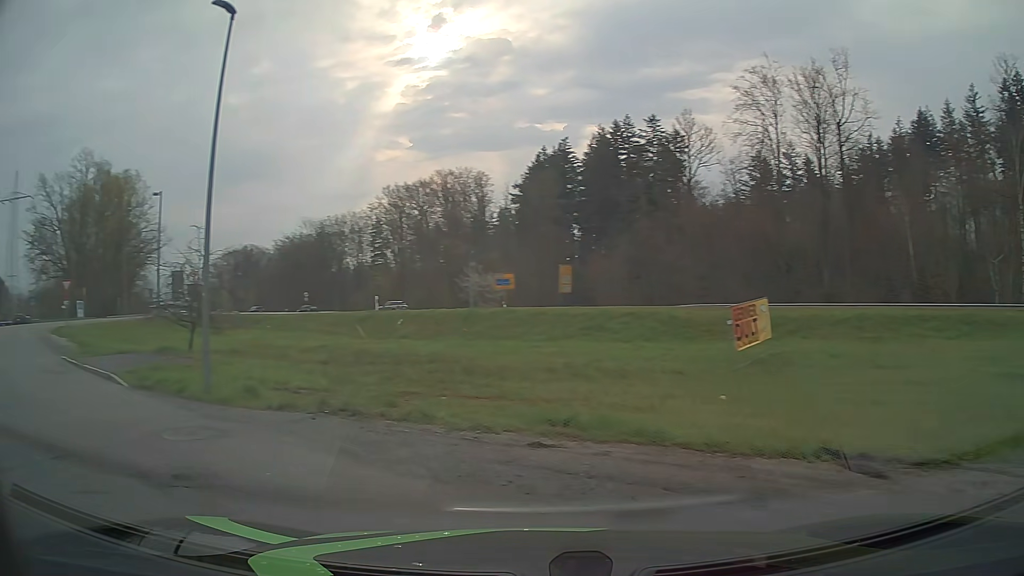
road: residential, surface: asphalt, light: Day
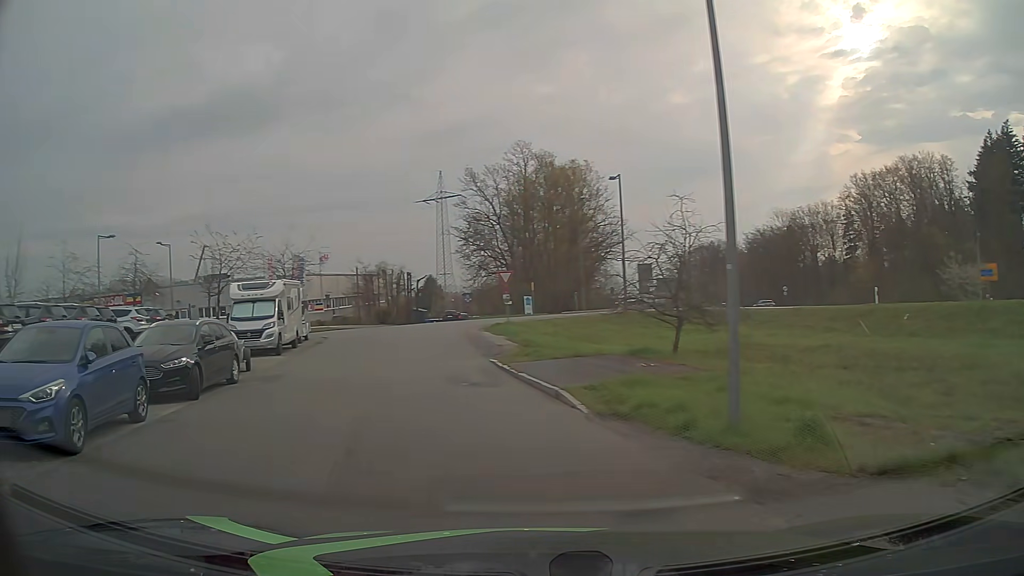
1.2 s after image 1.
(-2.3, +5.2) m; -41°
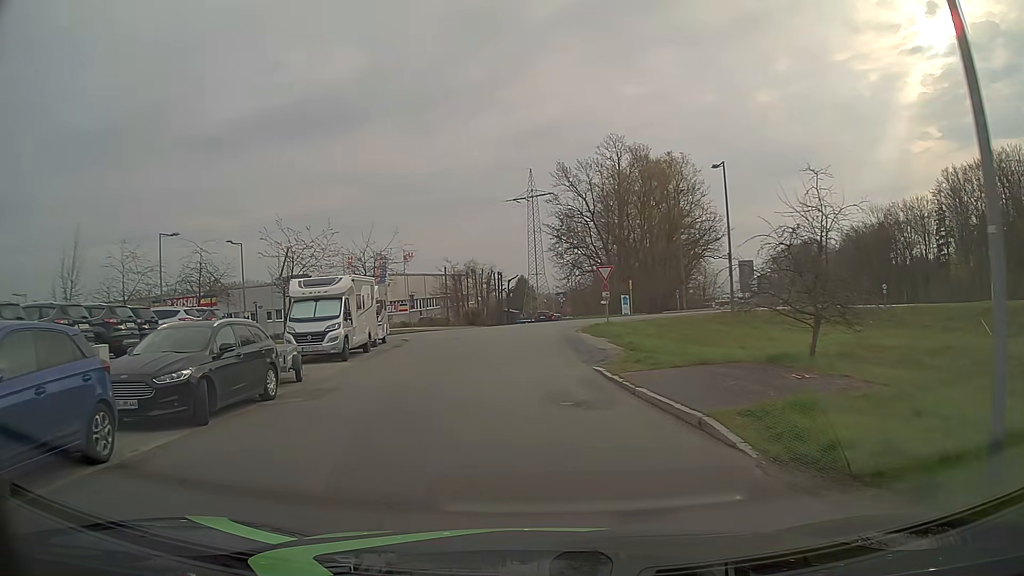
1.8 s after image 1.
(-0.3, +3.4) m; -8°
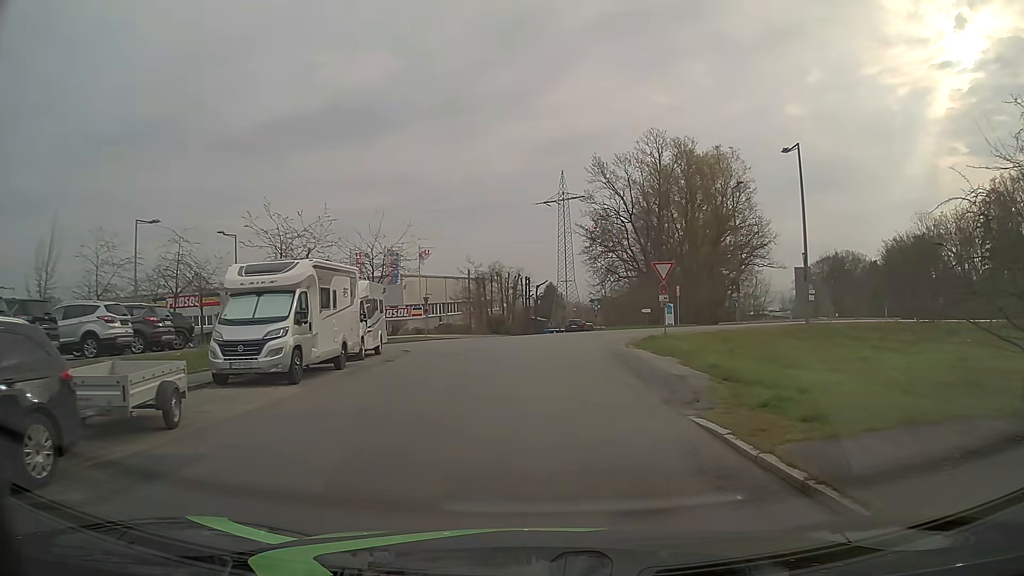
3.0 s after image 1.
(-0.3, +7.3) m; -3°
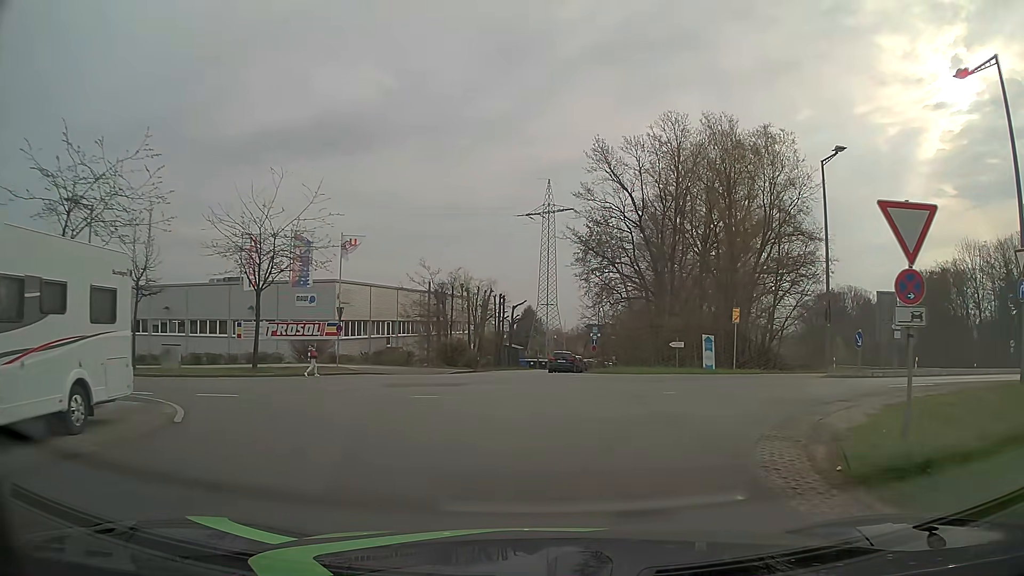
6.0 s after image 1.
(+0.3, +17.7) m; +2°
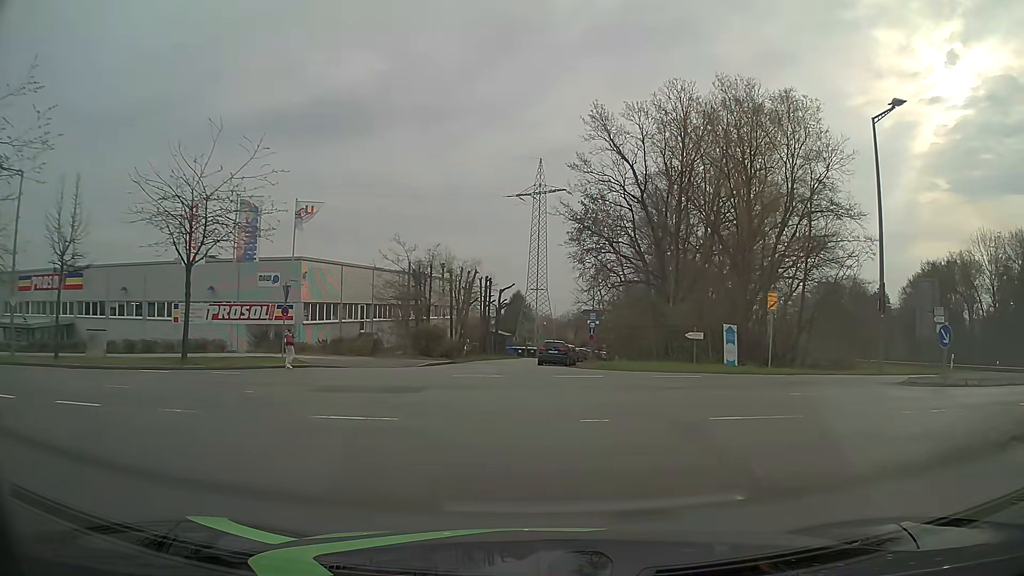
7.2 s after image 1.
(0.0, +5.7) m; 0°
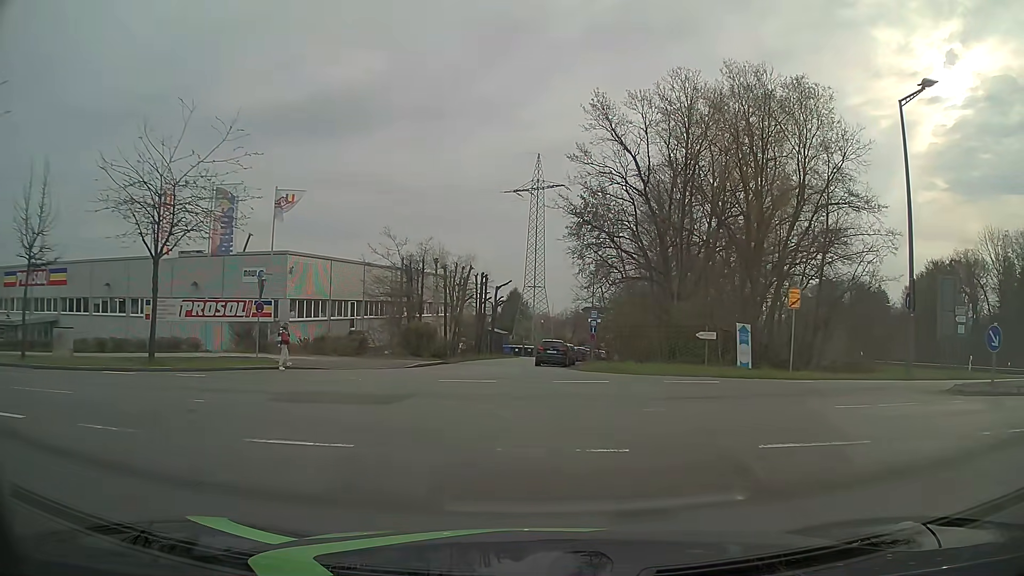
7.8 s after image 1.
(0.0, +2.2) m; +2°
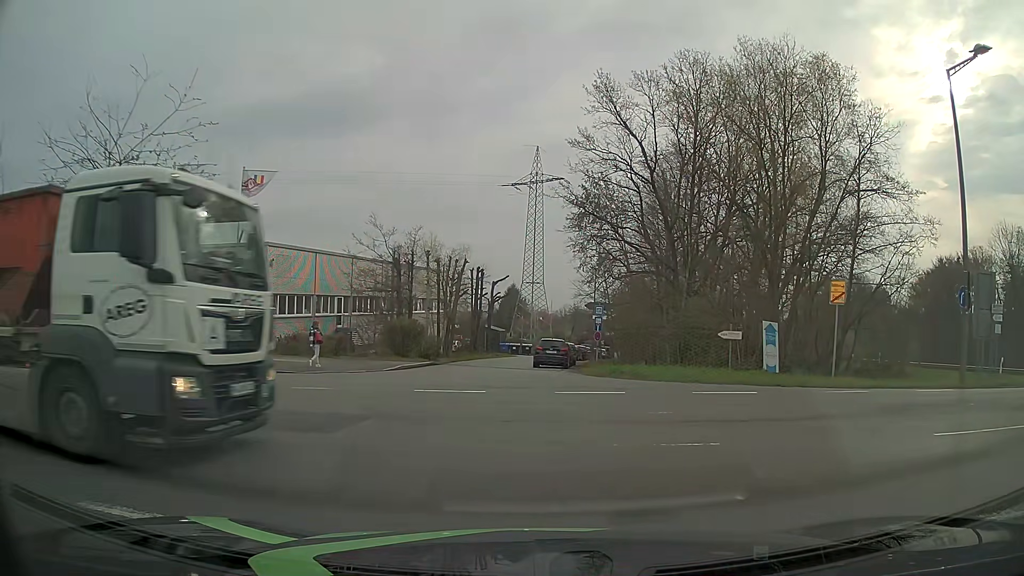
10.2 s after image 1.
(0.0, +3.1) m; +1°
(-3, +9) (-12, +14) (-22, +16) (-32, +17) (-42, +18) (-52, +19) (-62, +20) (-72, +22) (-81, +24) (-91, +26) m
